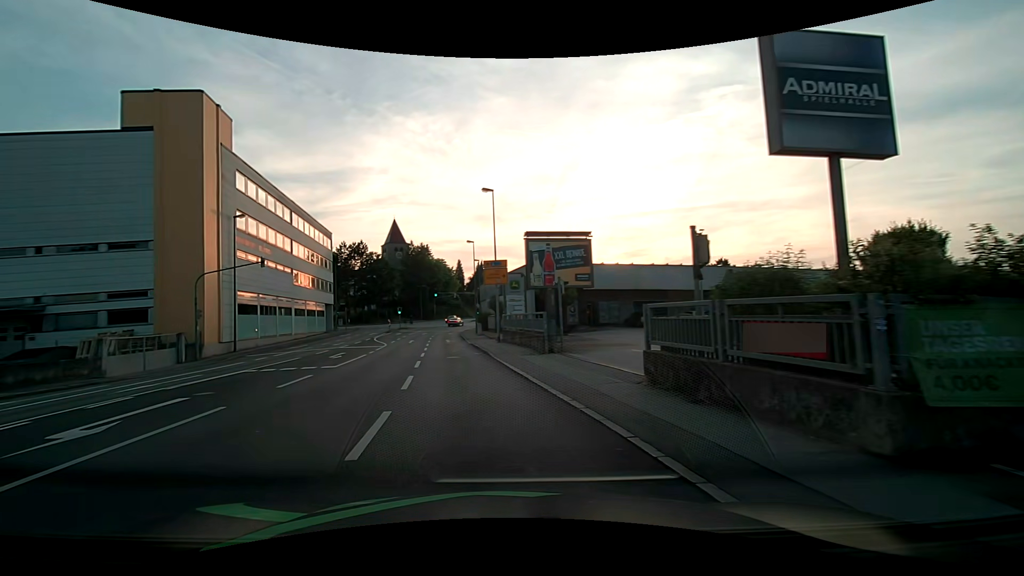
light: Day
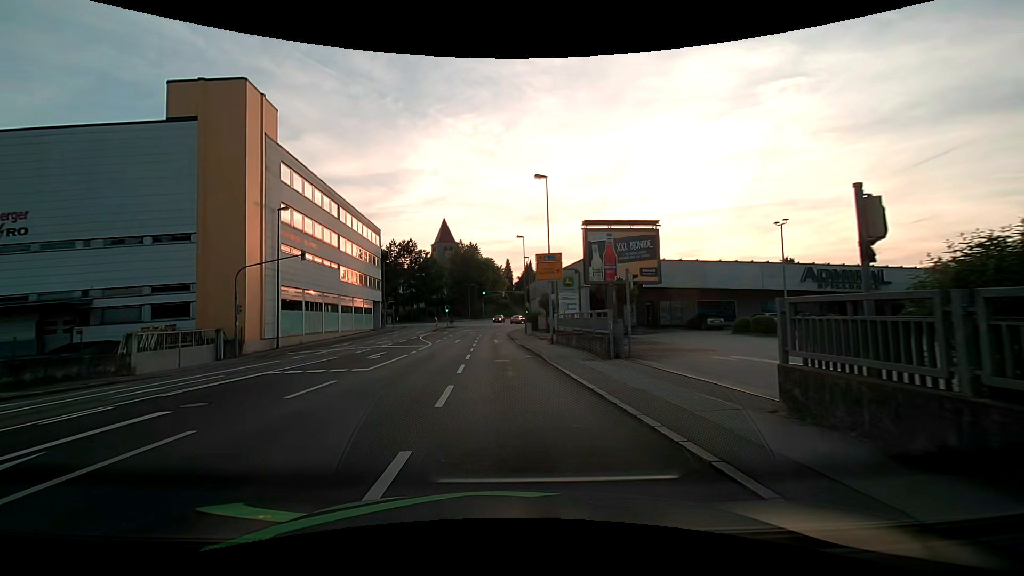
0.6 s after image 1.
(-0.3, +3.0) m; -7°
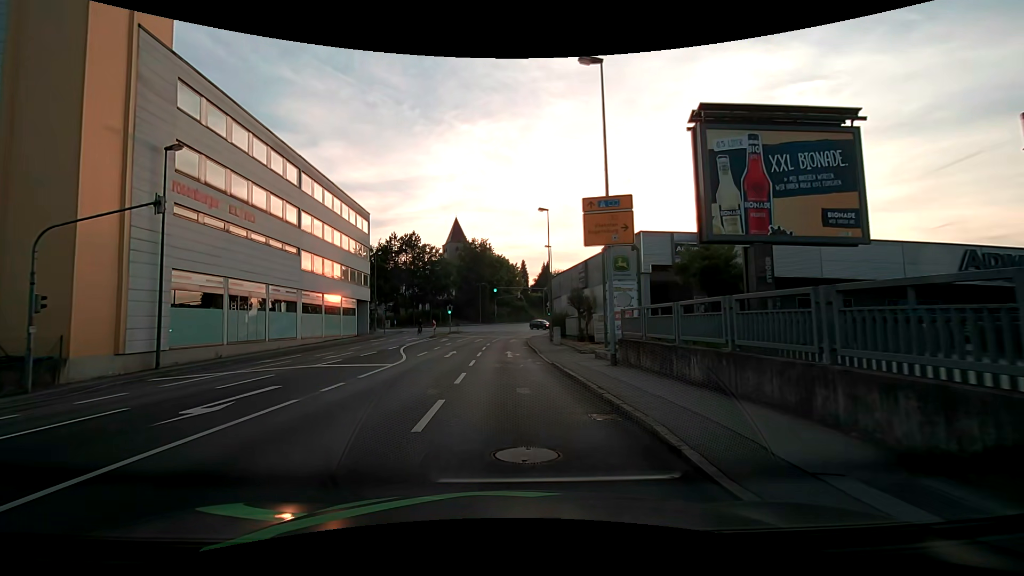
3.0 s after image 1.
(-0.3, +14.0) m; -2°
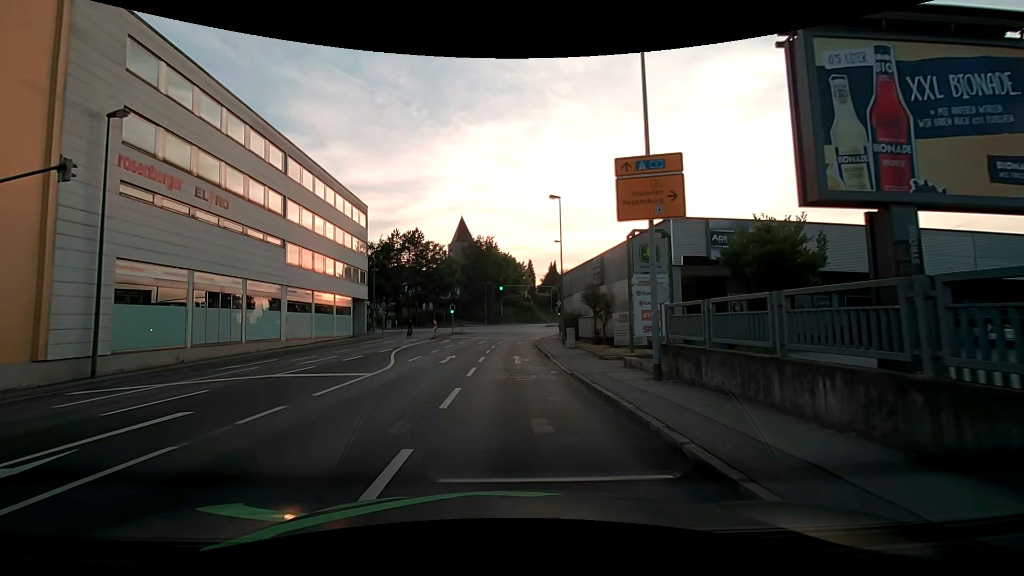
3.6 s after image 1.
(0.0, +4.0) m; -1°
(0, +10) (0, +20) (0, +30) (+1, +40) (+2, +50) (+4, +60) (+11, +66) (+20, +69) (+30, +69) (+40, +70) m
